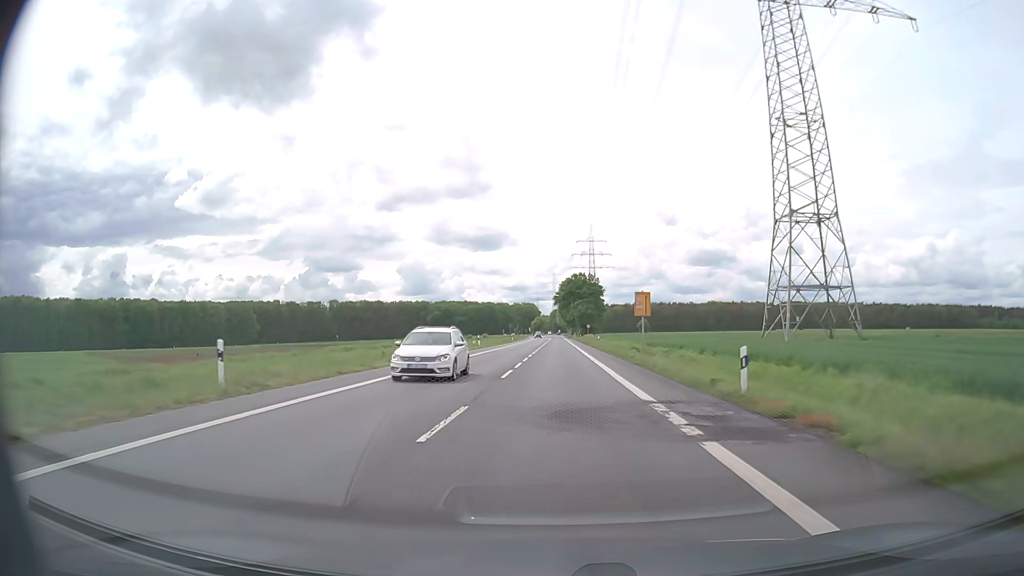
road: secondary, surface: asphalt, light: Day
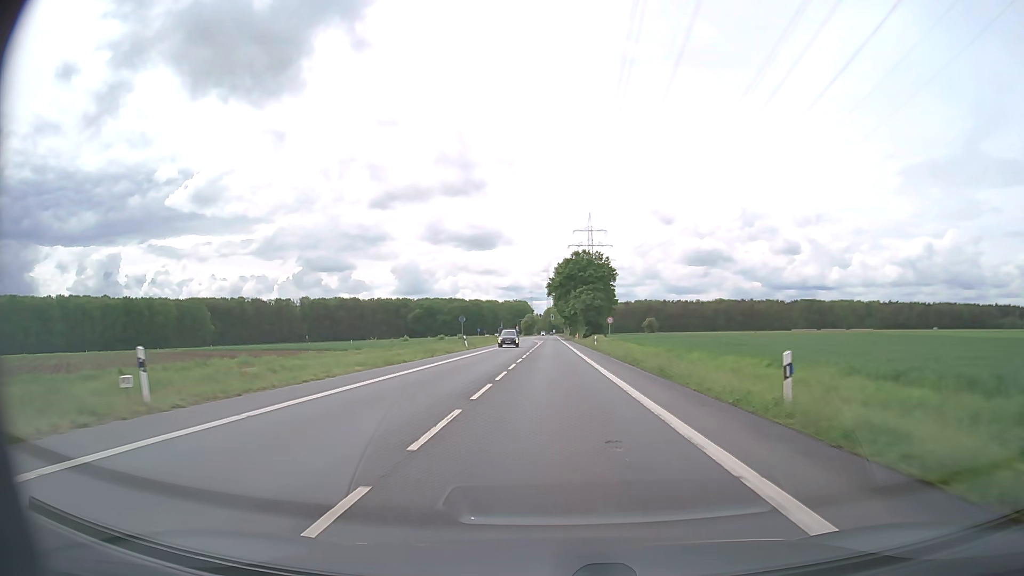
(+0.3, +54.5) m; 0°
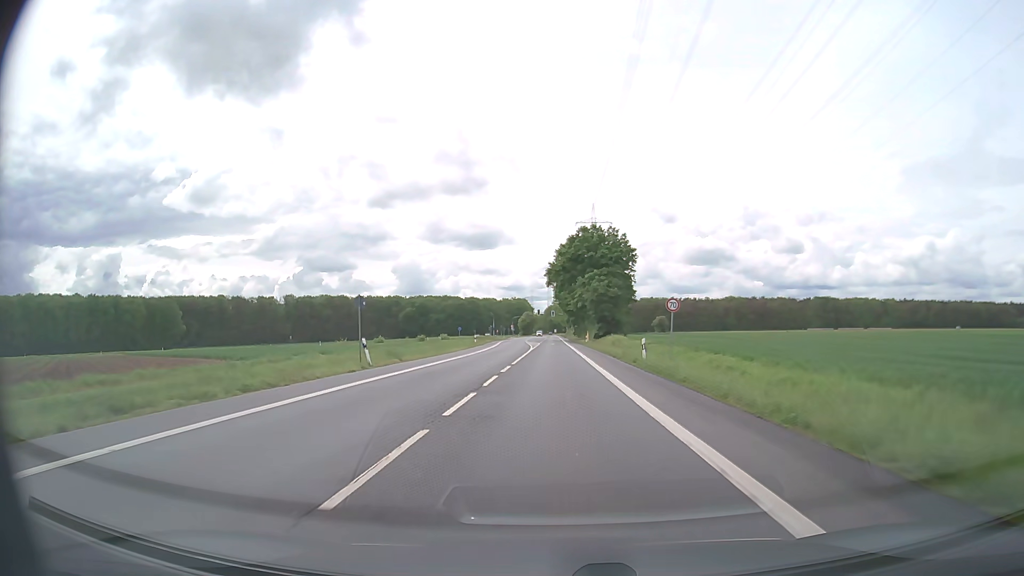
(+0.1, +32.7) m; 0°
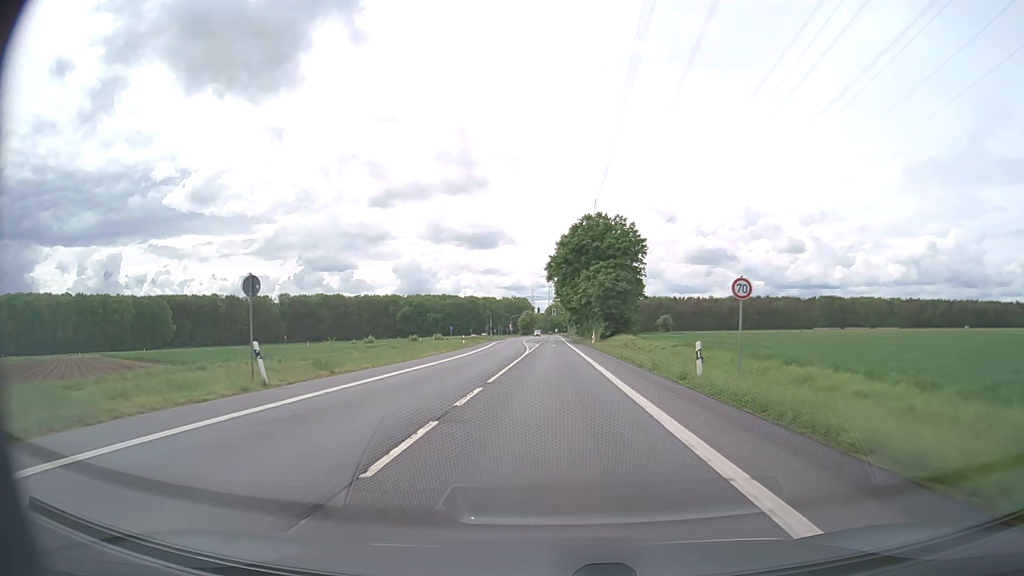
(-0.1, +10.9) m; 0°
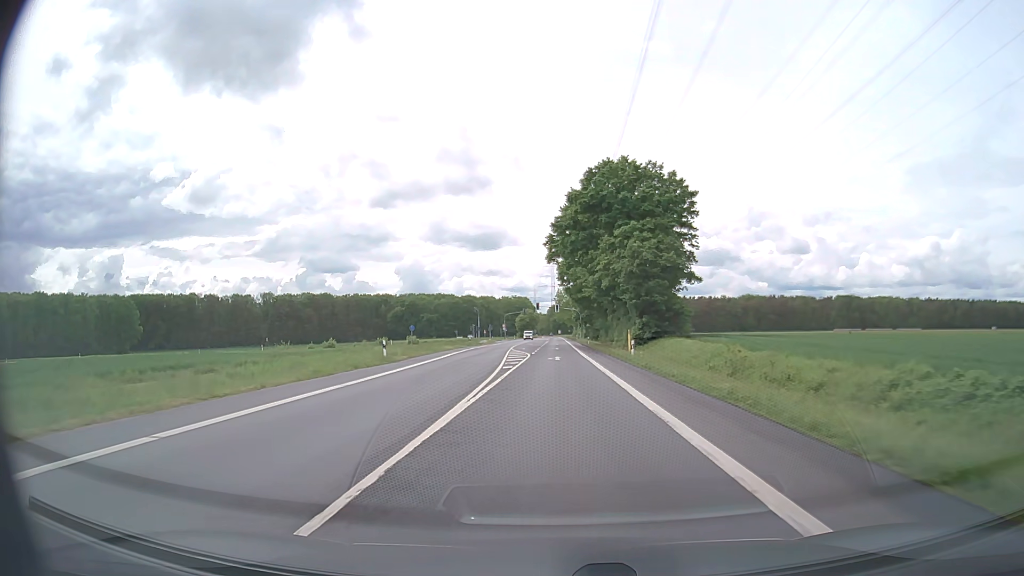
(-0.1, +32.7) m; 0°
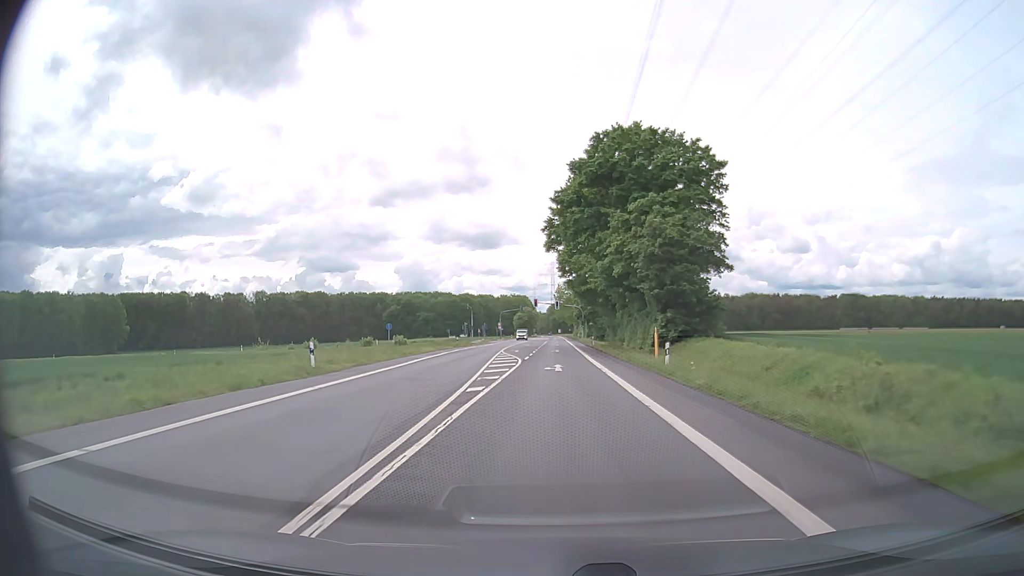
(0.0, +10.9) m; 0°
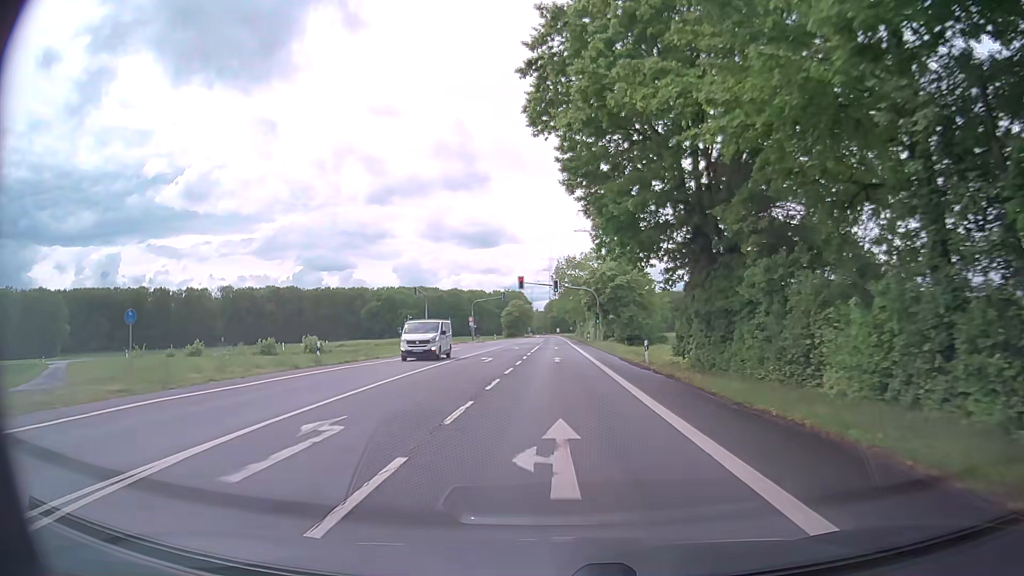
(0.0, +43.7) m; 0°
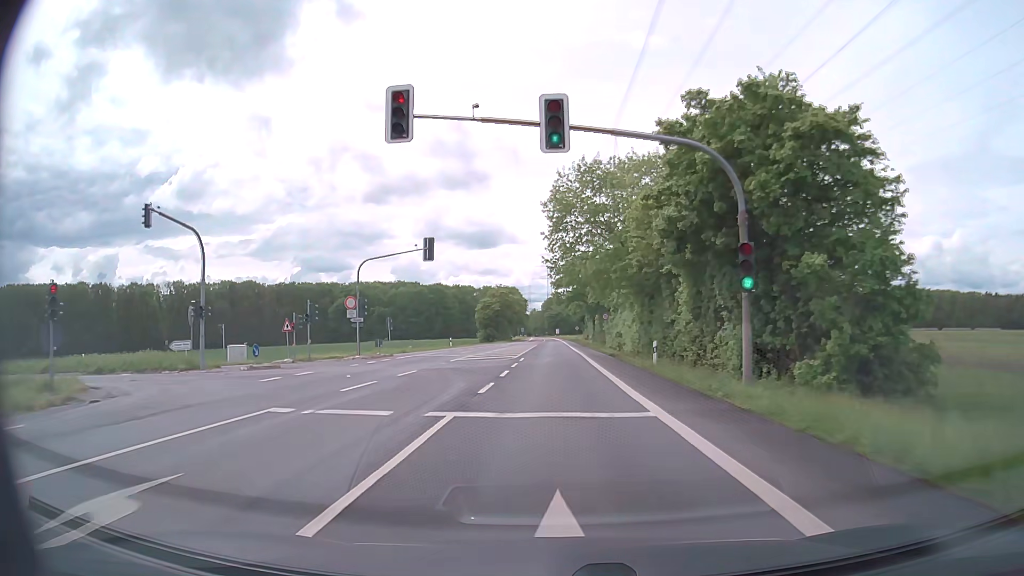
(0.0, +54.8) m; 0°
(0, +10) (0, +20) (0, +30) (0, +40) (0, +50) (0, +60) (0, +70) (0, +80) (0, +90) (0, +100) m
